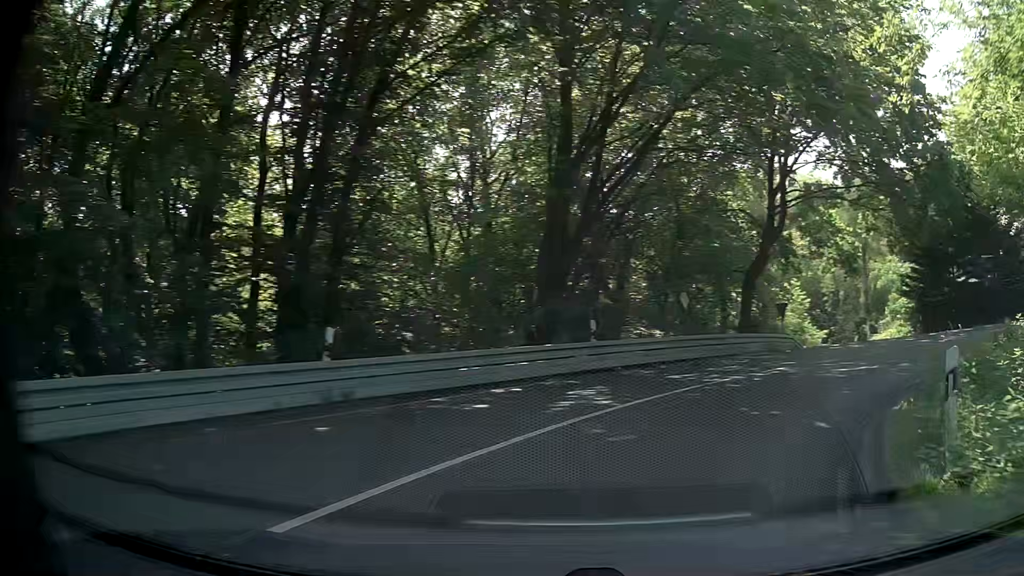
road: secondary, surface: asphalt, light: Day
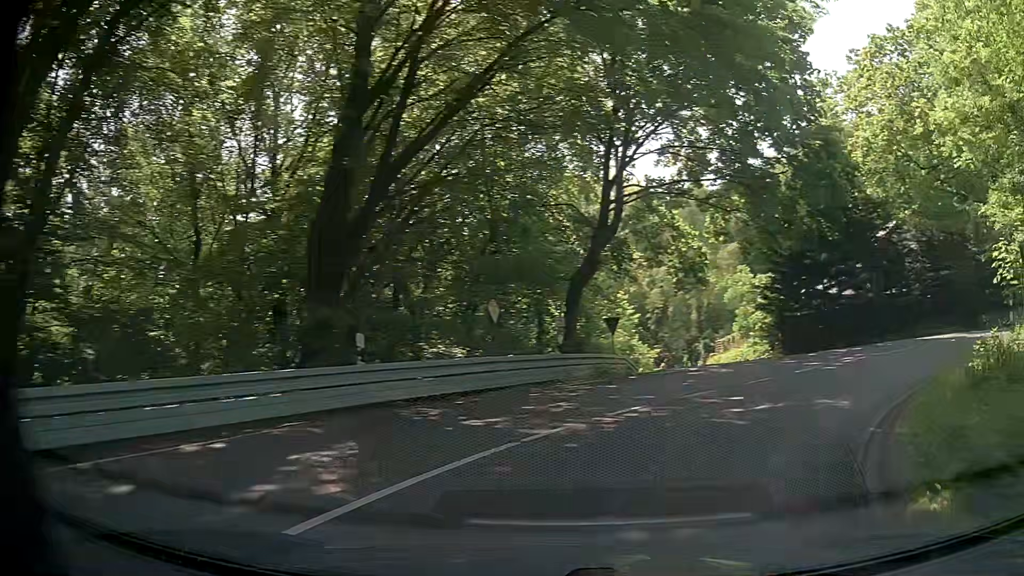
(+0.7, +5.2) m; +16°
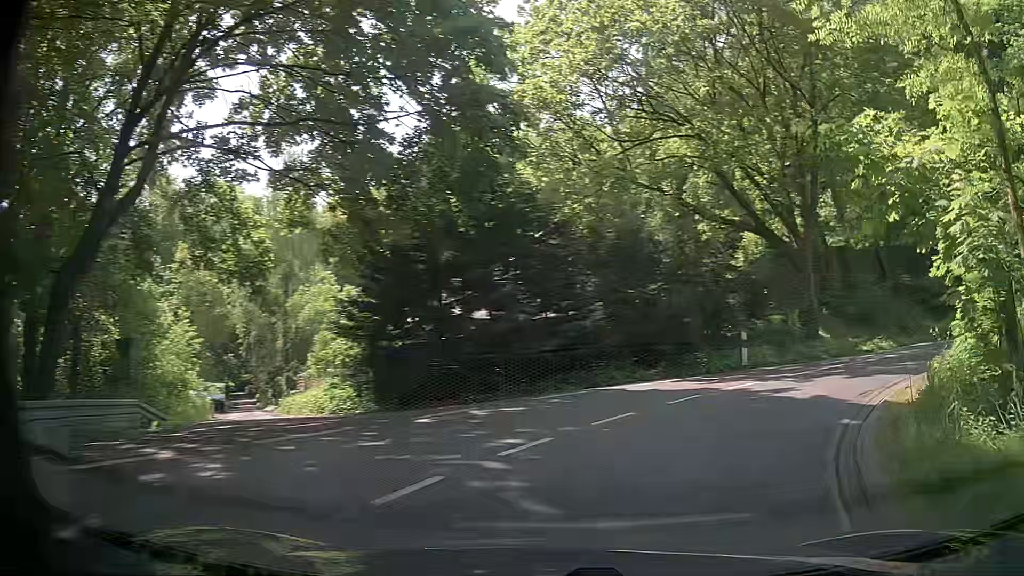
(+2.7, +9.6) m; +32°
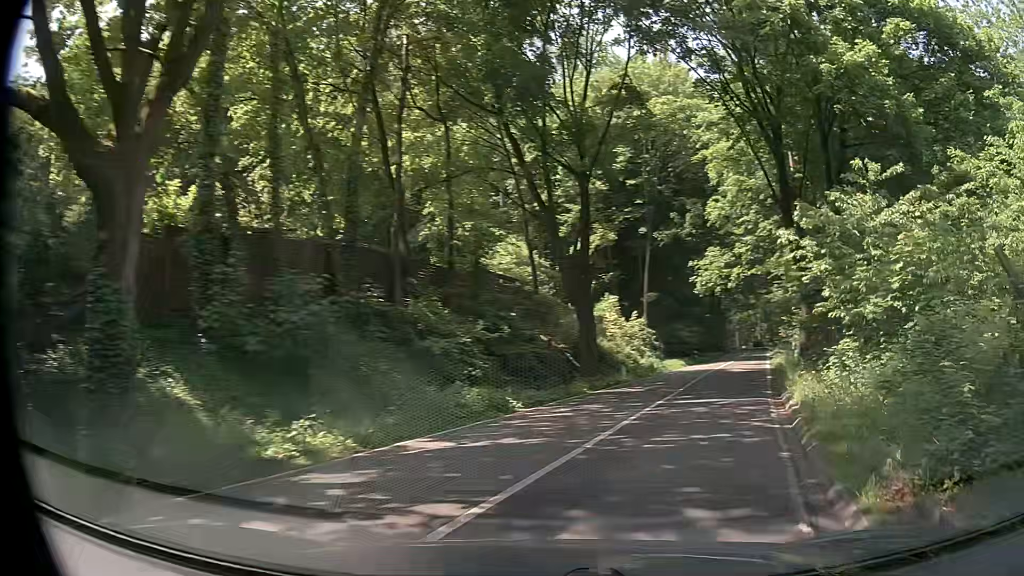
(+6.2, +13.6) m; +50°
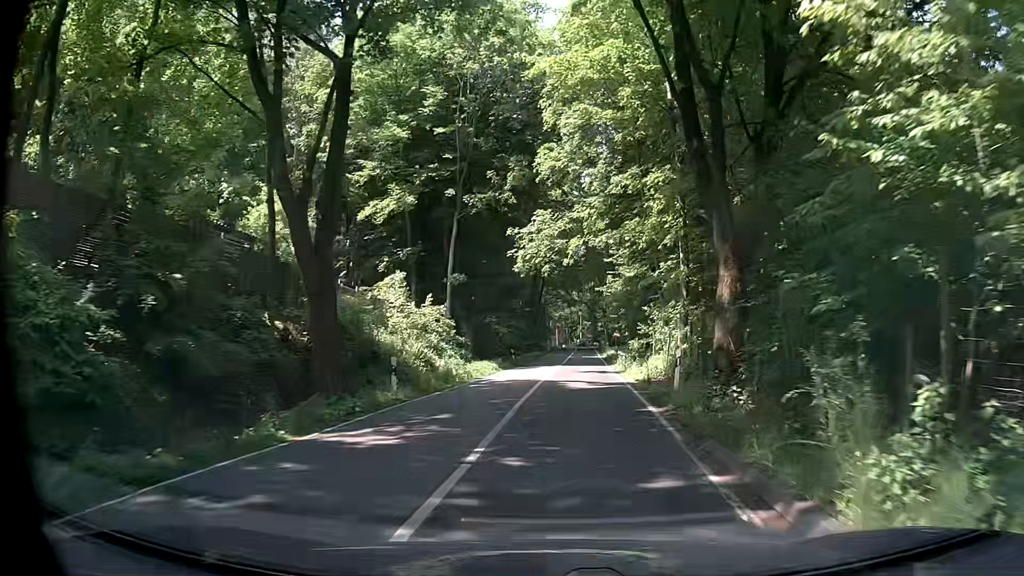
(+2.0, +11.2) m; +16°
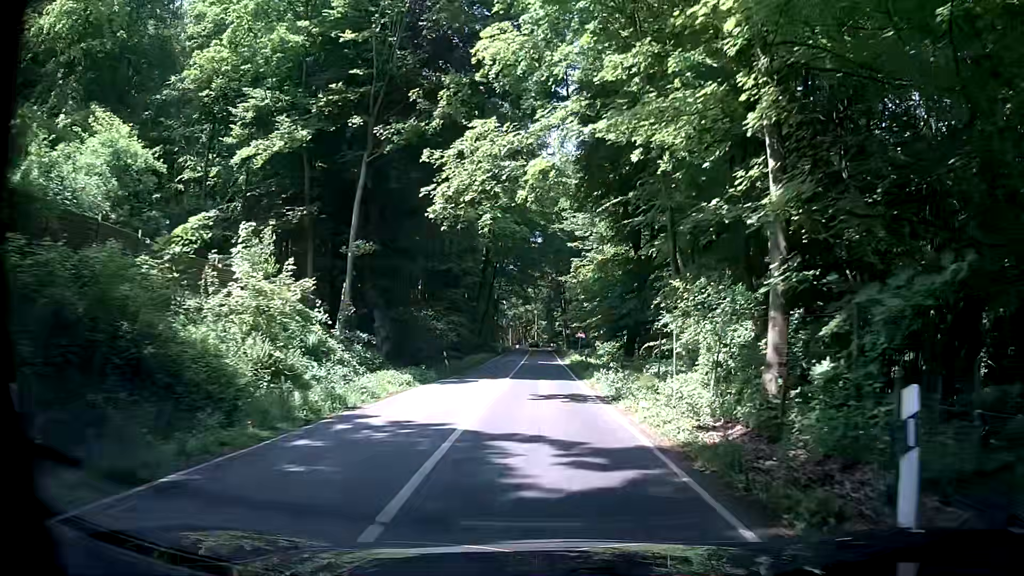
(+0.2, +12.6) m; +2°
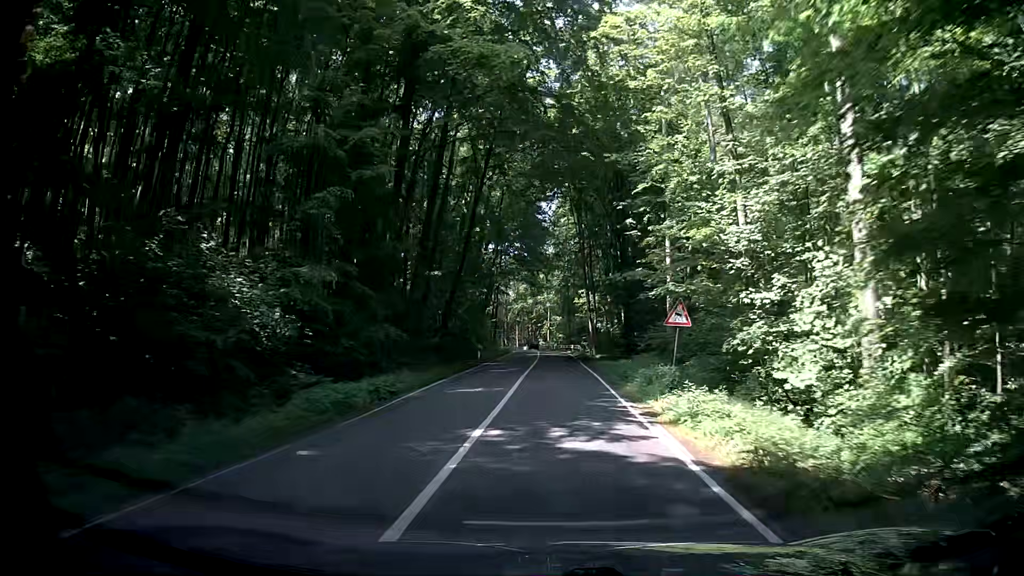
(+0.1, +36.8) m; 0°
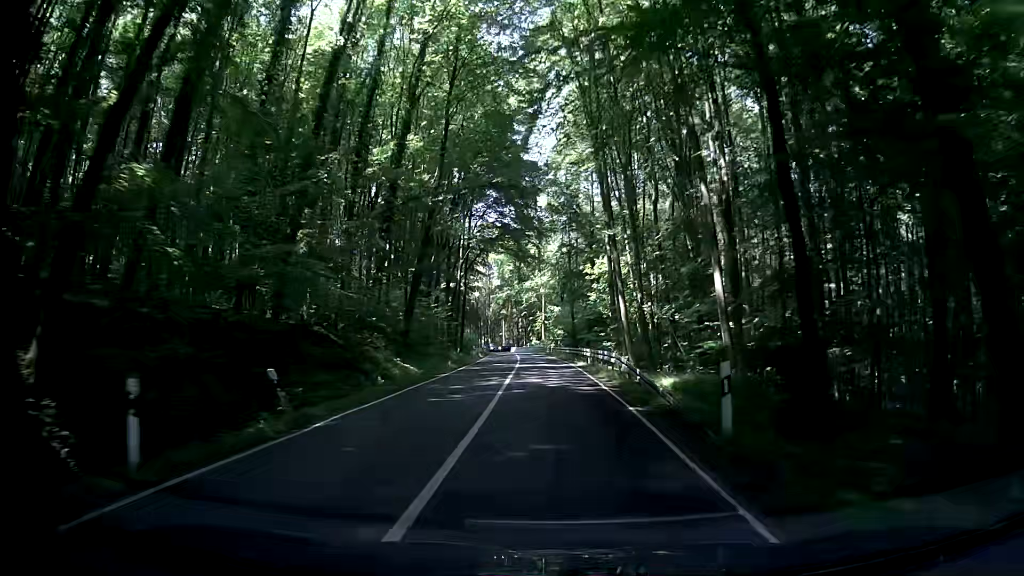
(+0.1, +35.5) m; 0°
(0, +10) (0, +20) (0, +30) (-1, +40) (-1, +50) (-1, +60) (-2, +70) (-3, +80) (-3, +90) (-4, +100) m
